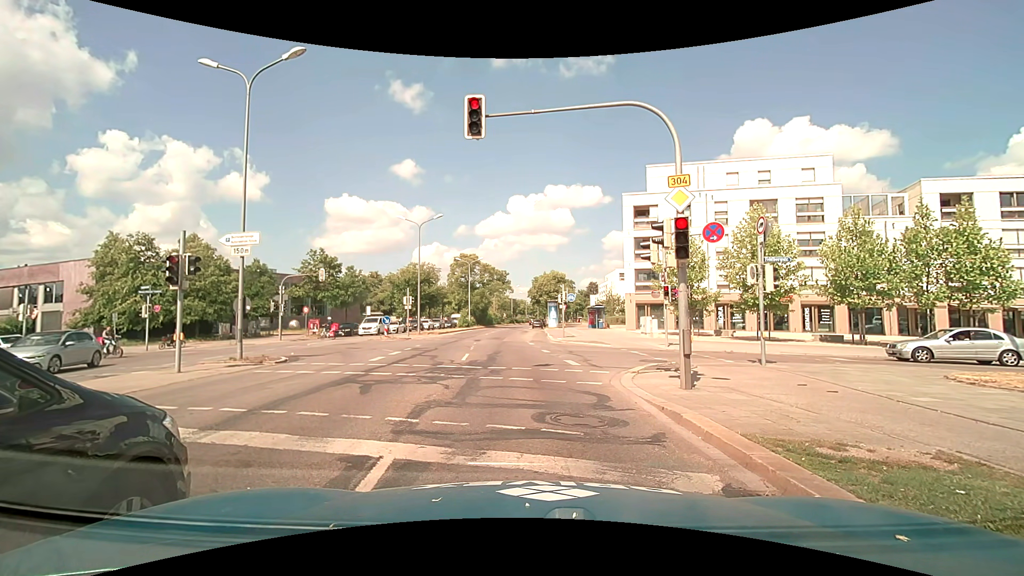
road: primary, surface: asphalt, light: Day
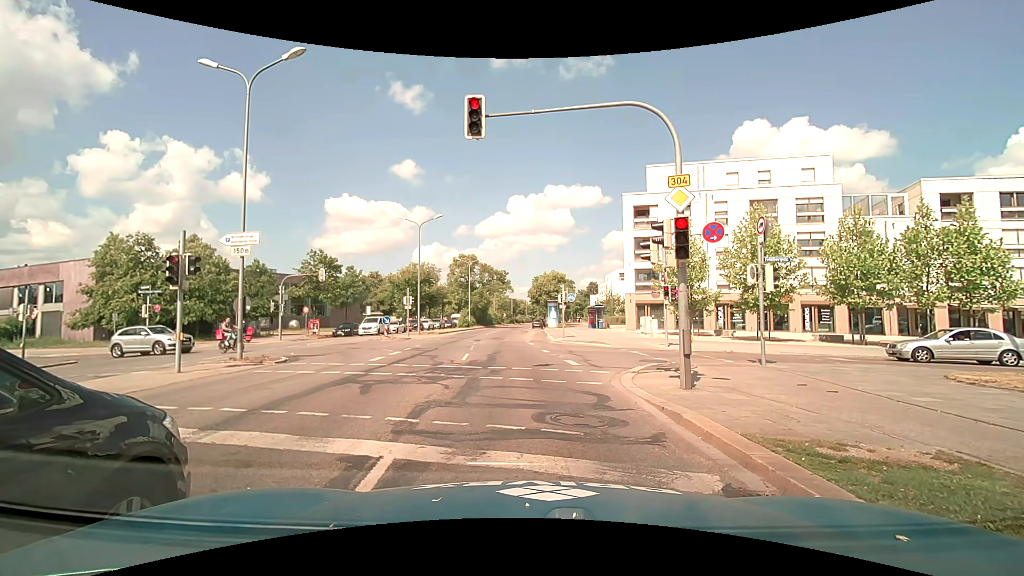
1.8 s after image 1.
(0.0, 0.0) m; 0°
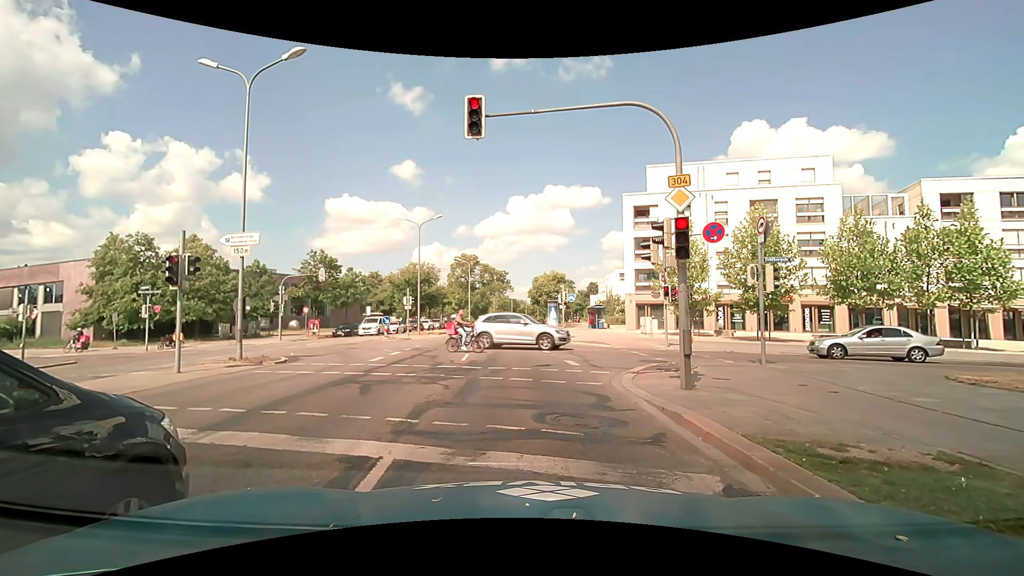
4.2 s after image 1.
(0.0, 0.0) m; 0°
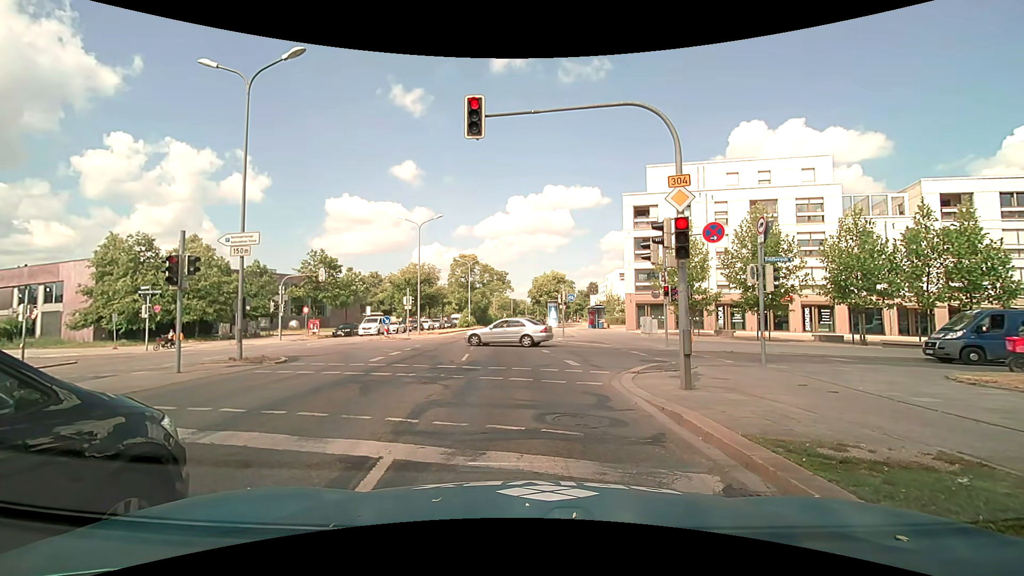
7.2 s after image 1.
(0.0, 0.0) m; 0°
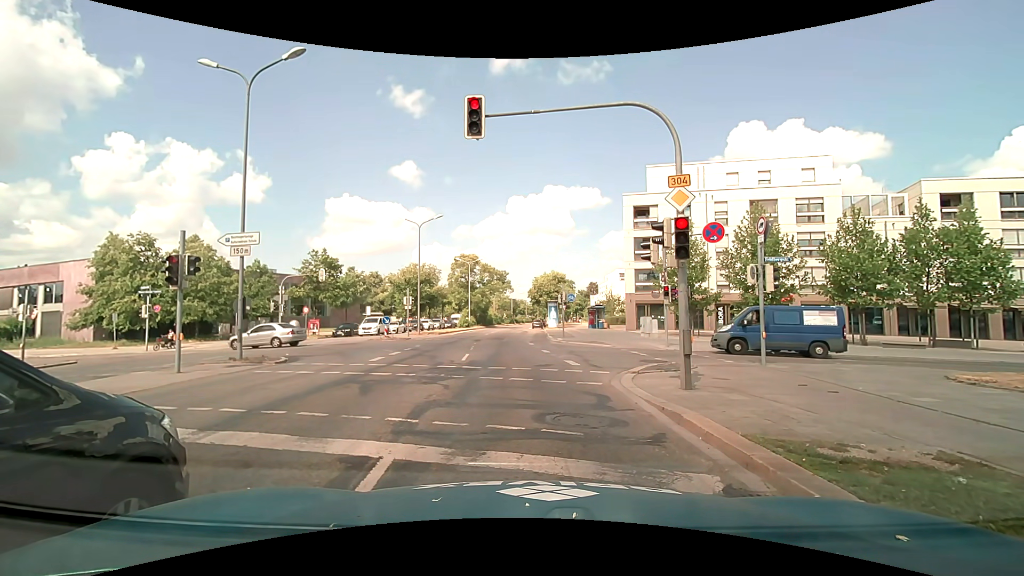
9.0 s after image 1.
(0.0, 0.0) m; 0°
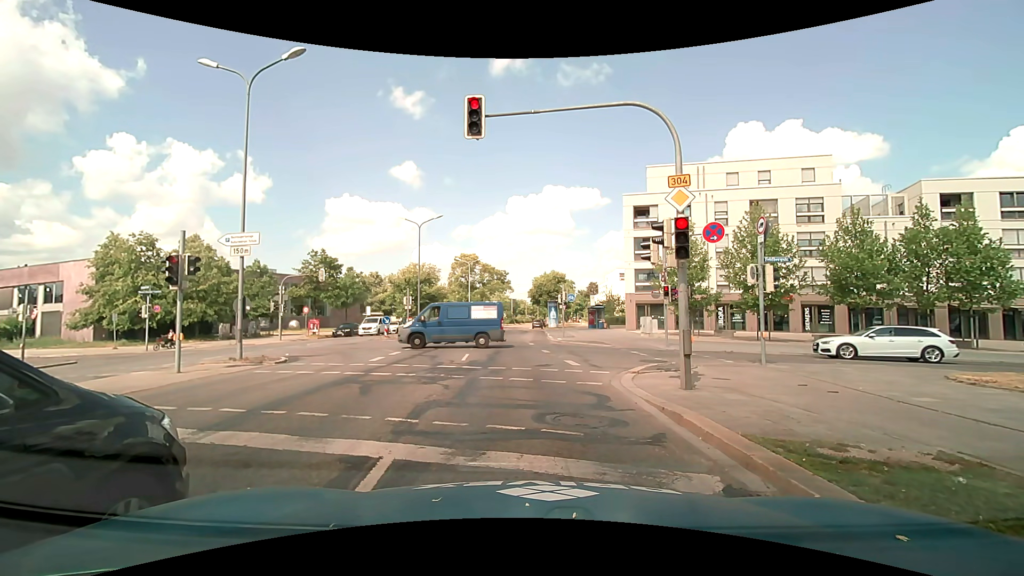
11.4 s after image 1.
(0.0, 0.0) m; 0°
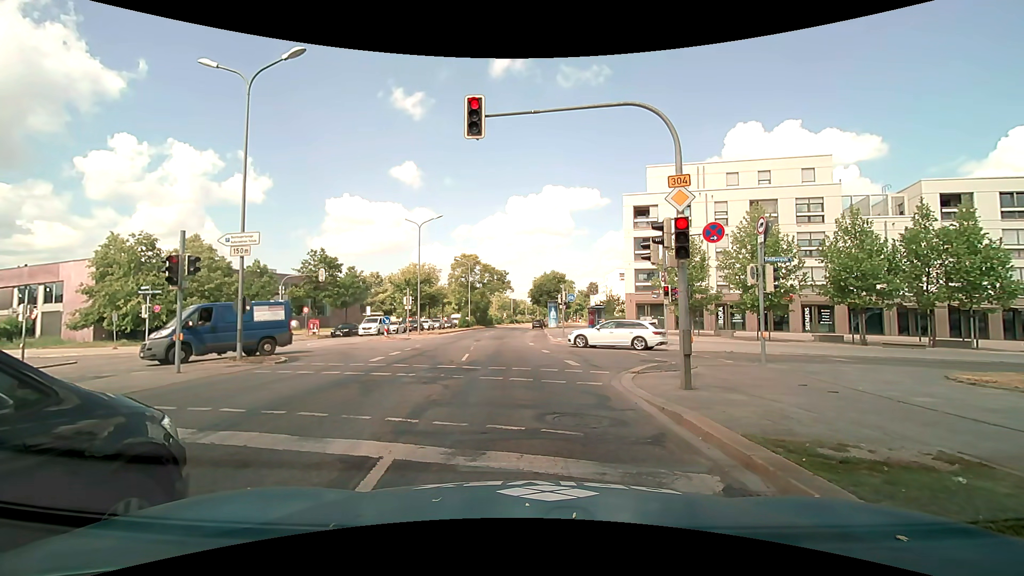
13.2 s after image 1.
(0.0, 0.0) m; 0°
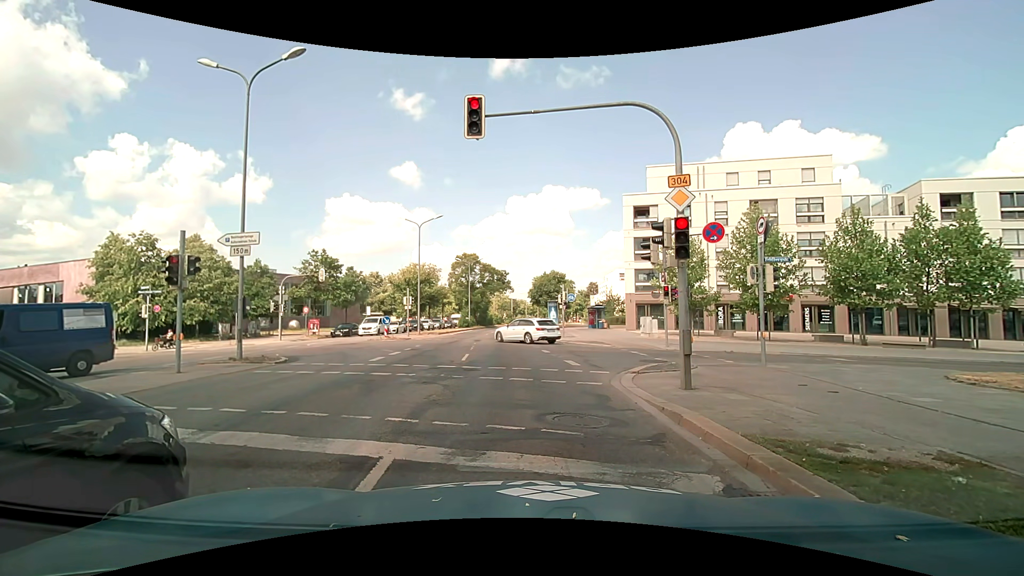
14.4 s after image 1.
(0.0, 0.0) m; 0°
(0, +10) (-2, +20) (-3, +30) (-3, +40) (-4, +50) (-5, +60) (-6, +70) (-6, +80) (-6, +90) (-6, +100) m
